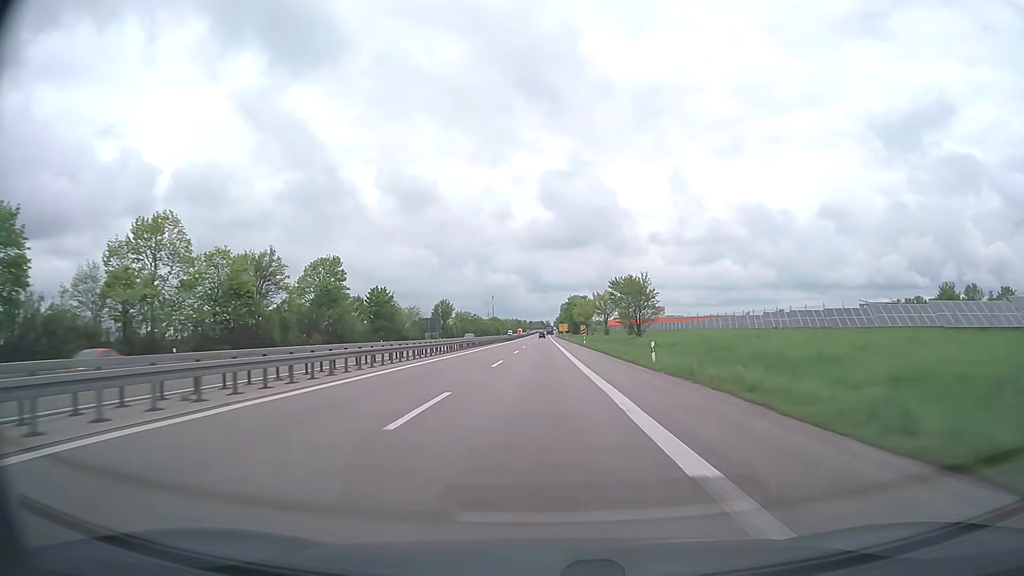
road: trunk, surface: asphalt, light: Day
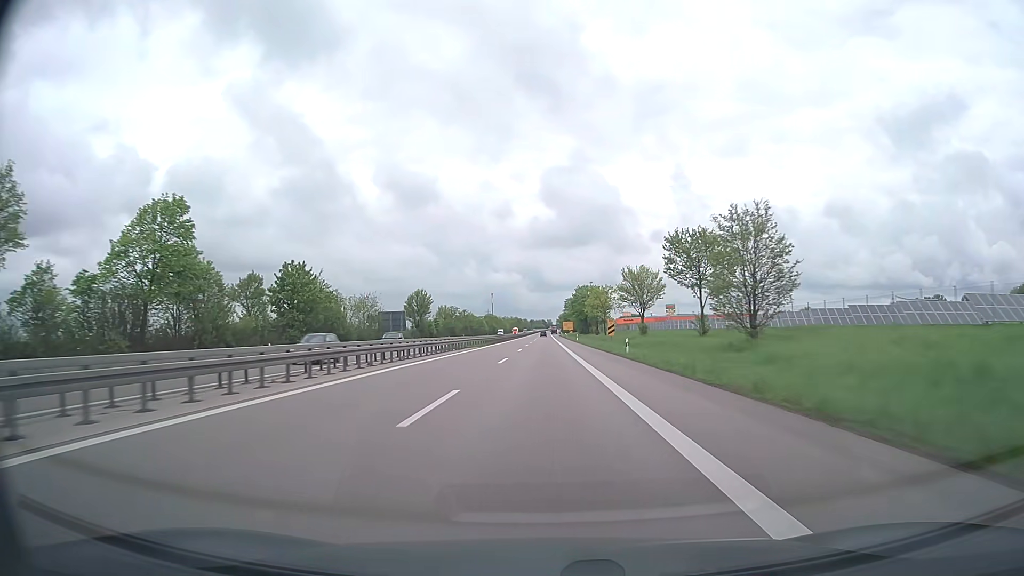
(-0.1, +38.7) m; 0°
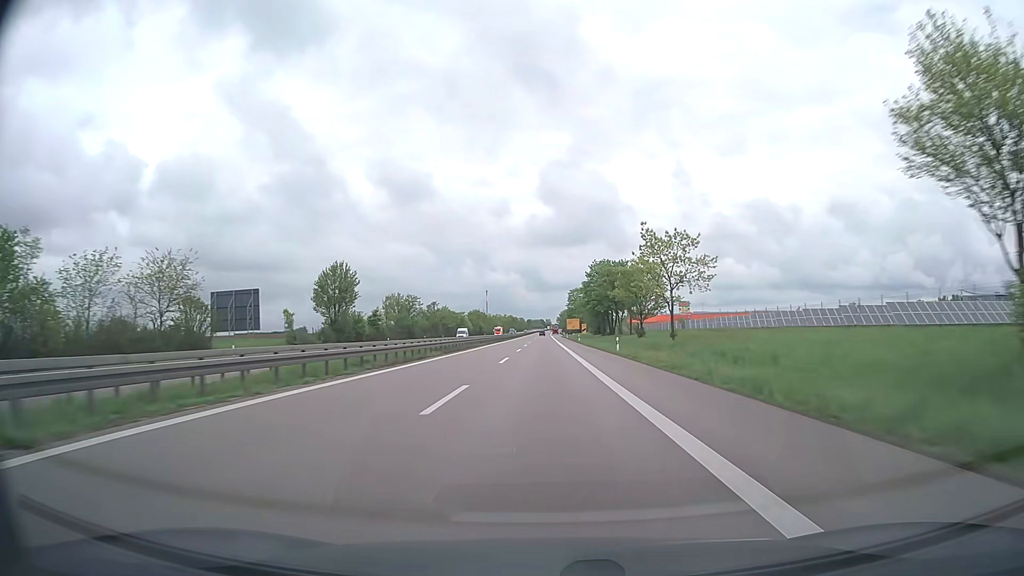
(+0.1, +58.1) m; 0°
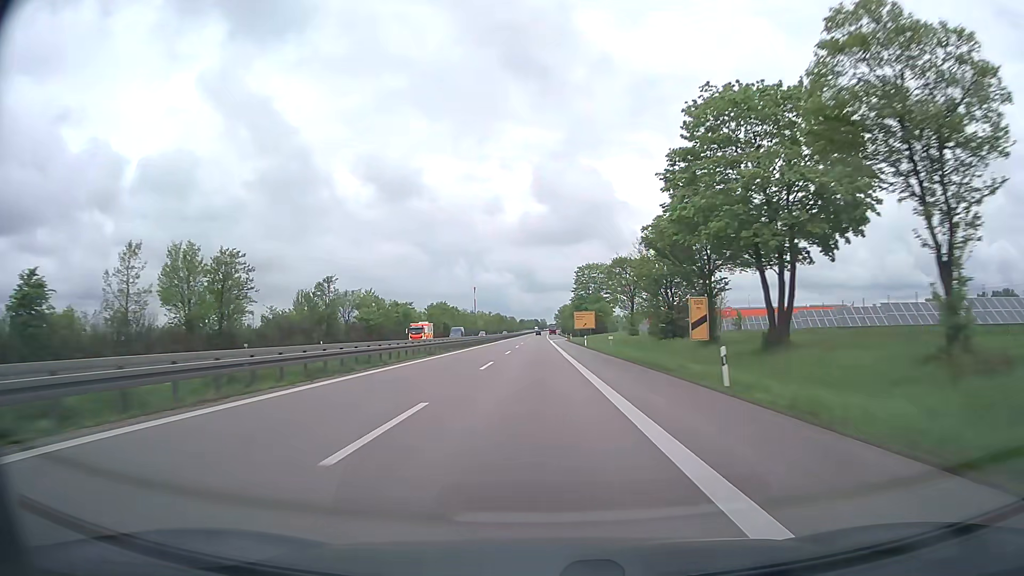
(+0.3, +77.4) m; +1°
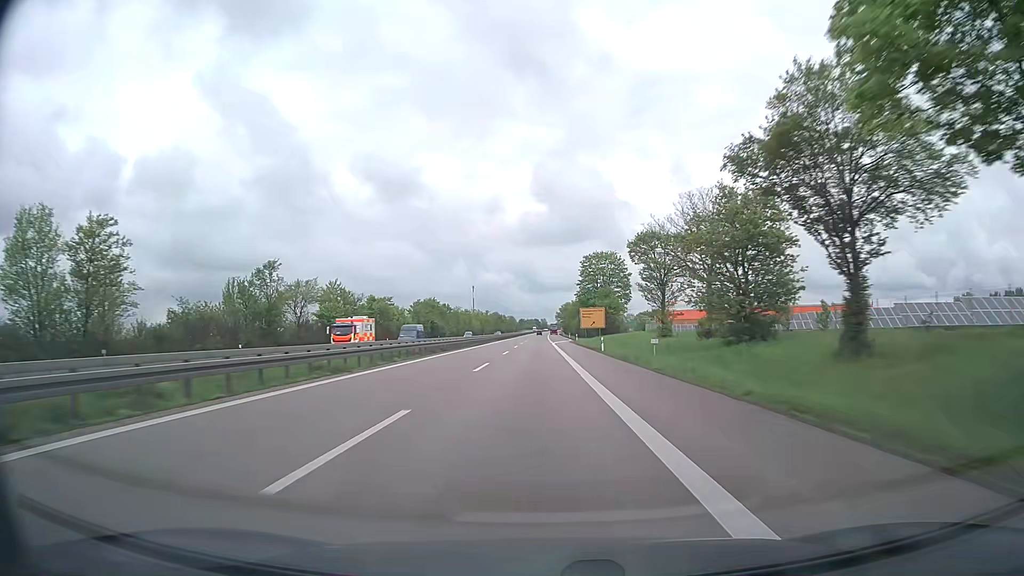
(0.0, +19.3) m; 0°
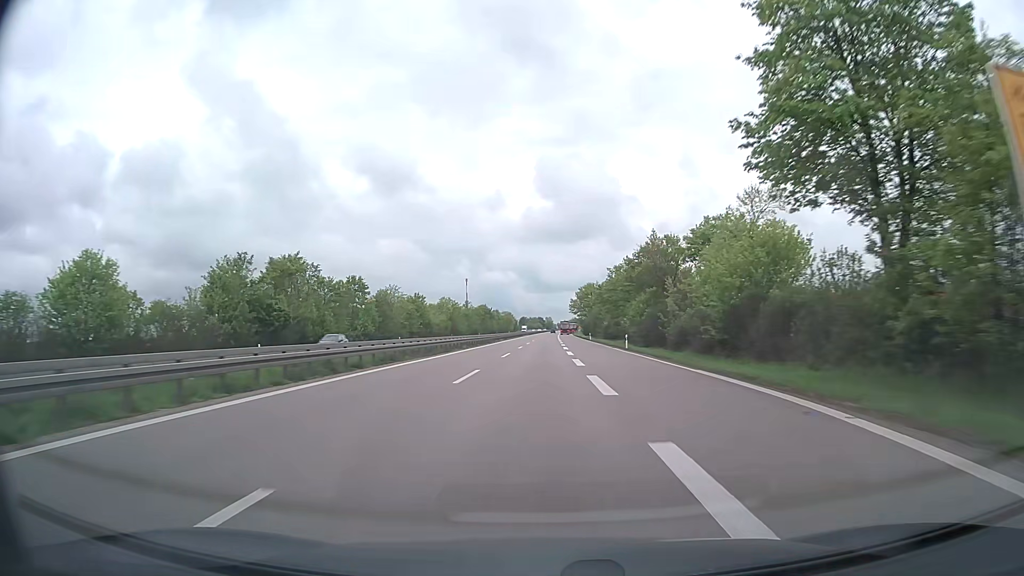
(-0.2, +96.6) m; 0°
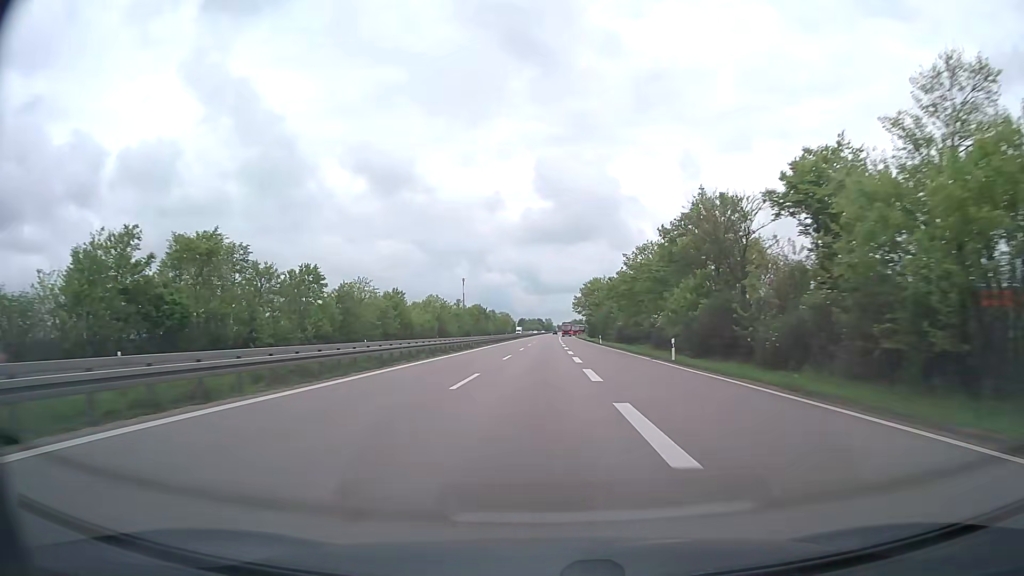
(0.0, +19.3) m; 0°
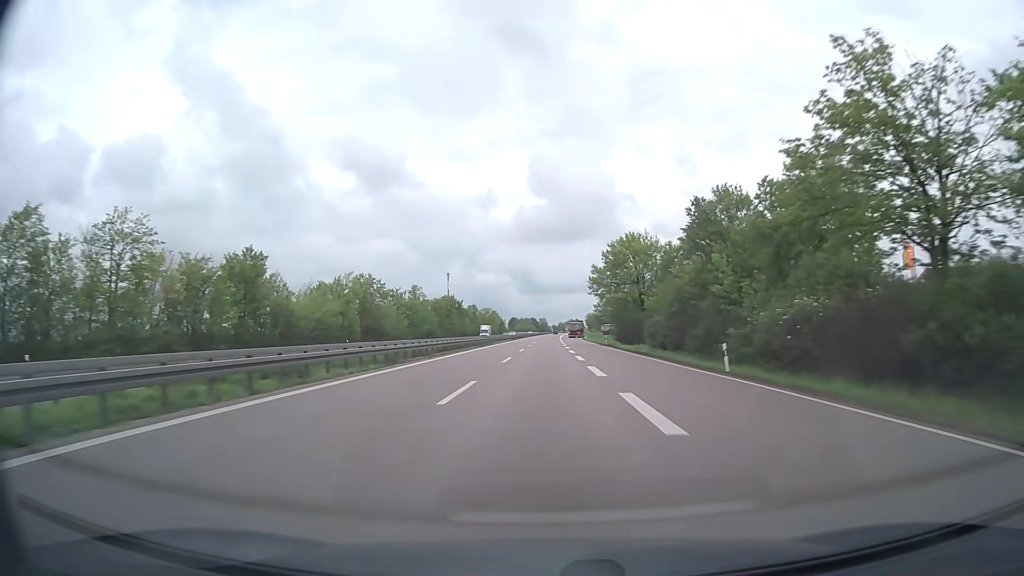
(+0.3, +58.0) m; +1°
(0, +10) (0, +20) (0, +30) (0, +40) (0, +50) (0, +60) (0, +70) (+1, +80) (+1, +90) (+1, +100) m
